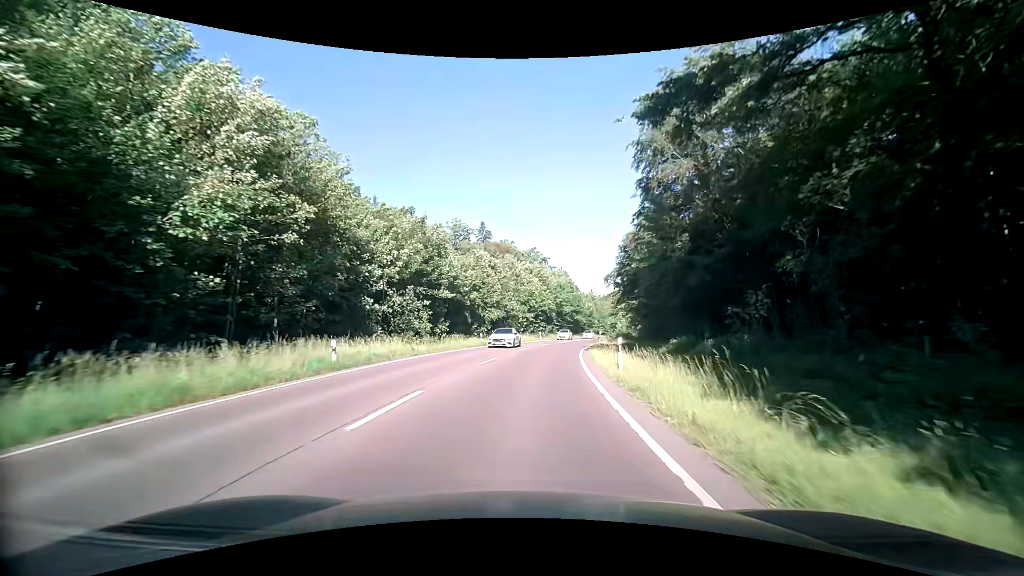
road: secondary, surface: asphalt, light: Day
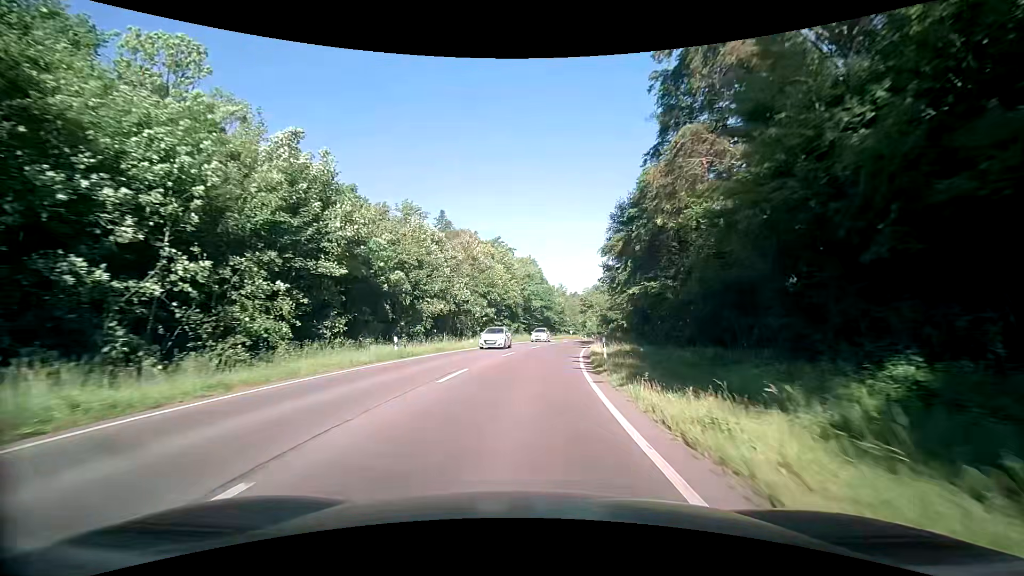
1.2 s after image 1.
(+0.6, +18.0) m; +3°
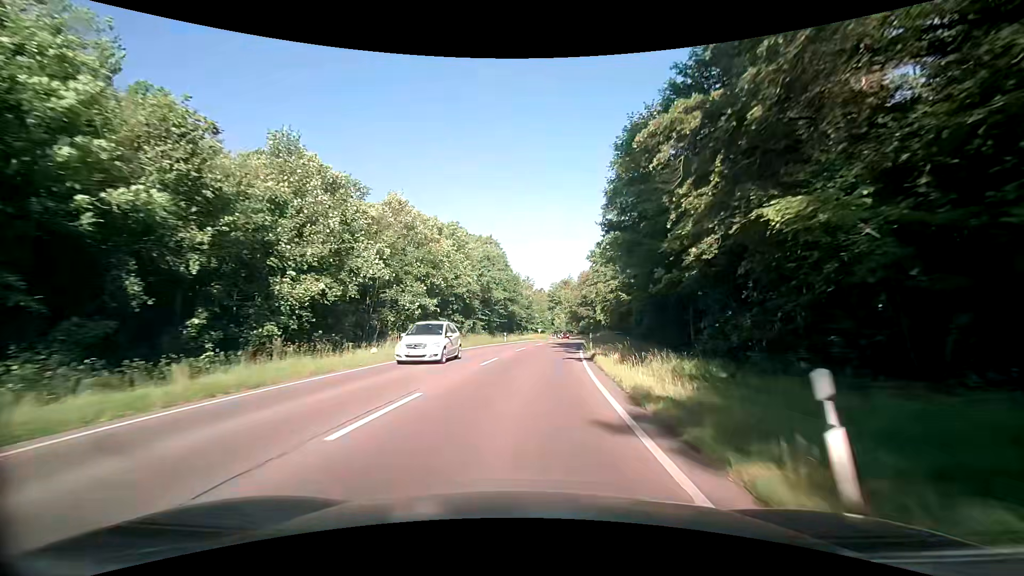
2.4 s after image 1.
(+0.8, +18.4) m; +5°
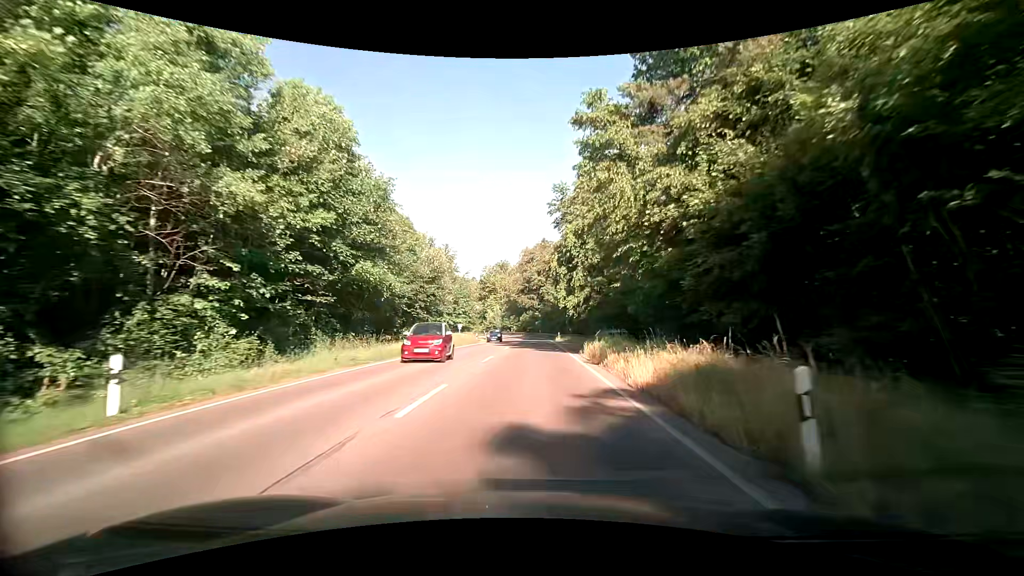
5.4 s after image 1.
(+3.0, +46.3) m; +7°
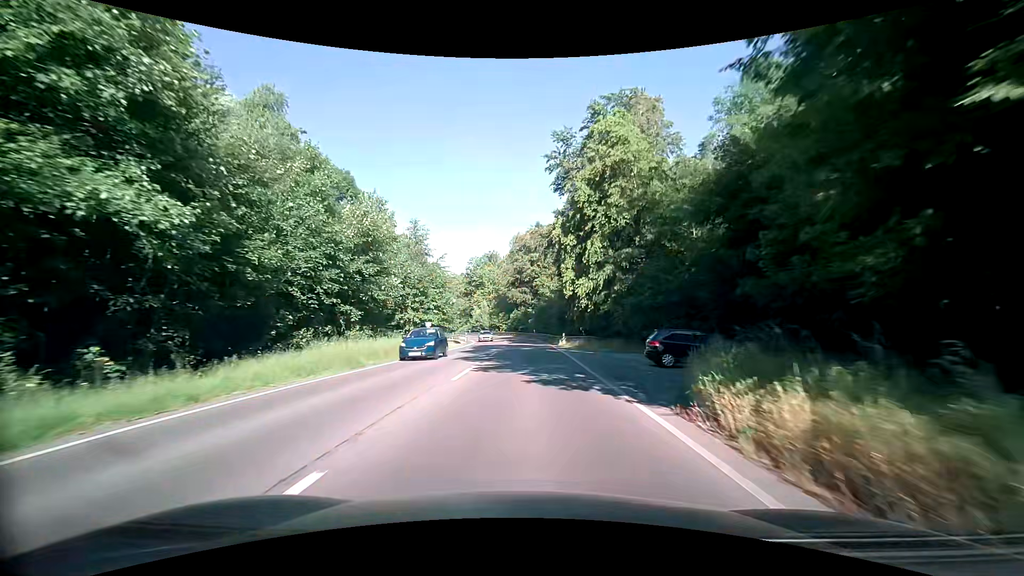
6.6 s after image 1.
(+0.3, +18.7) m; +1°
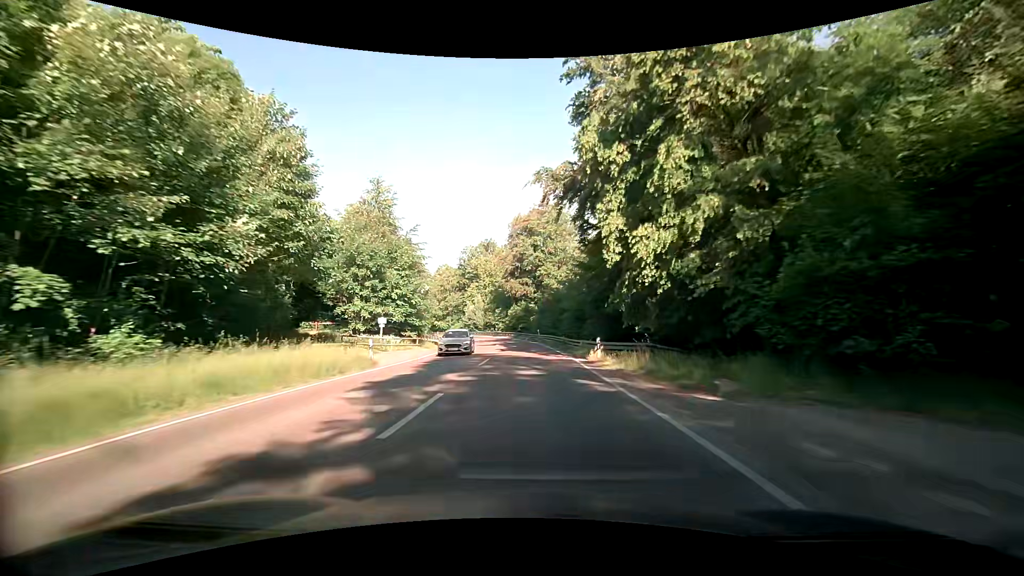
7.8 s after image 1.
(-0.1, +18.6) m; -1°
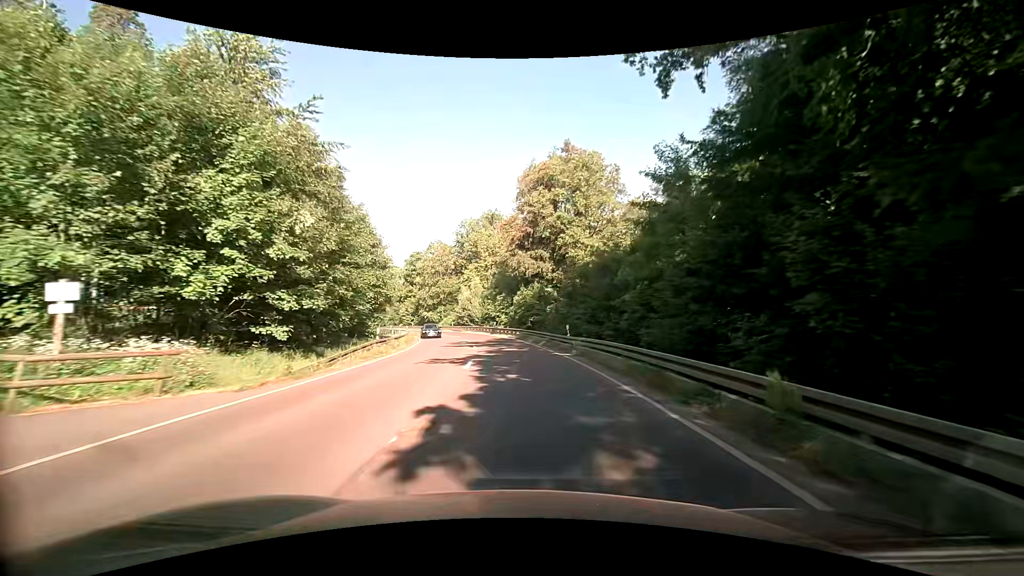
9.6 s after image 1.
(-0.1, +27.3) m; -1°
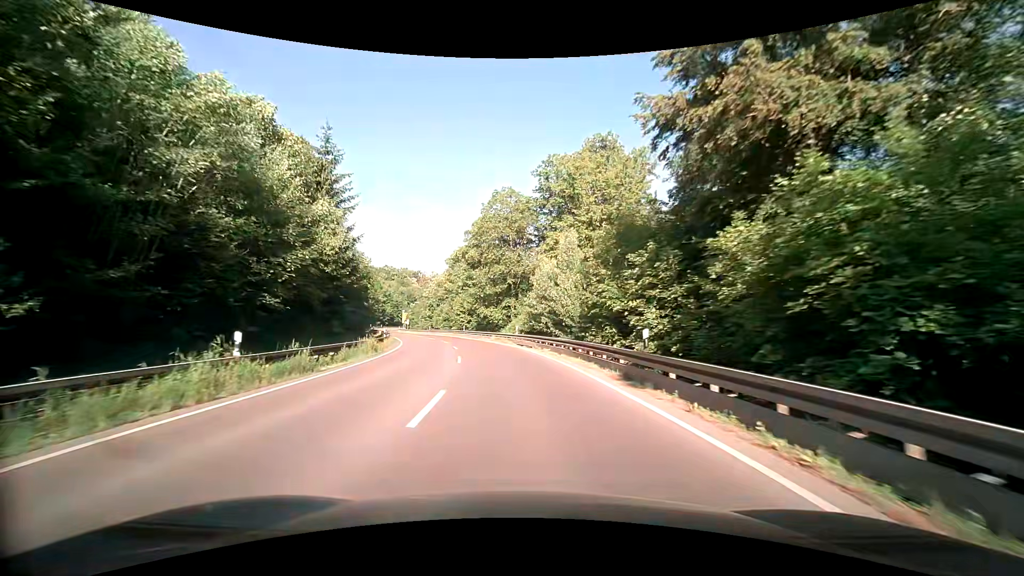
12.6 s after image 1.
(-3.8, +44.0) m; -11°
(0, +10) (-1, +20) (-2, +30) (-4, +40) (-7, +49) (-10, +59) (-13, +68) (-16, +78) (-20, +87) (-24, +96) m
